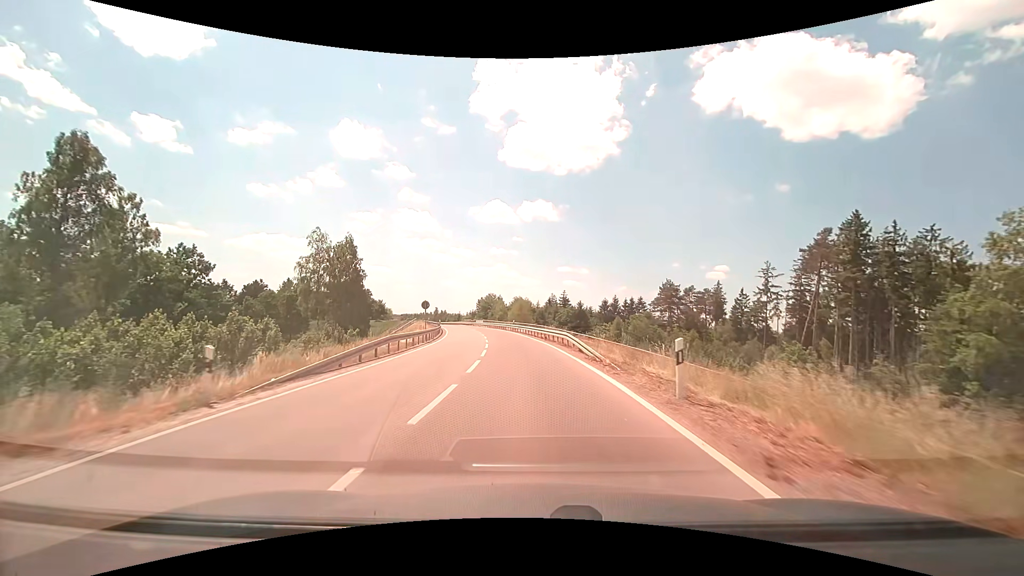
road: tertiary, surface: asphalt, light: Day
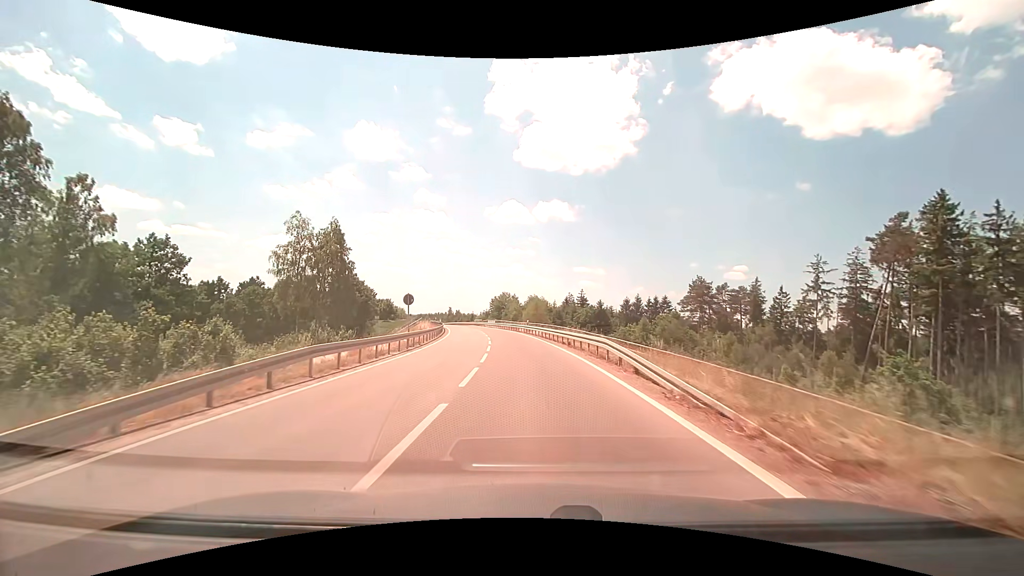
(-0.1, +9.1) m; -2°
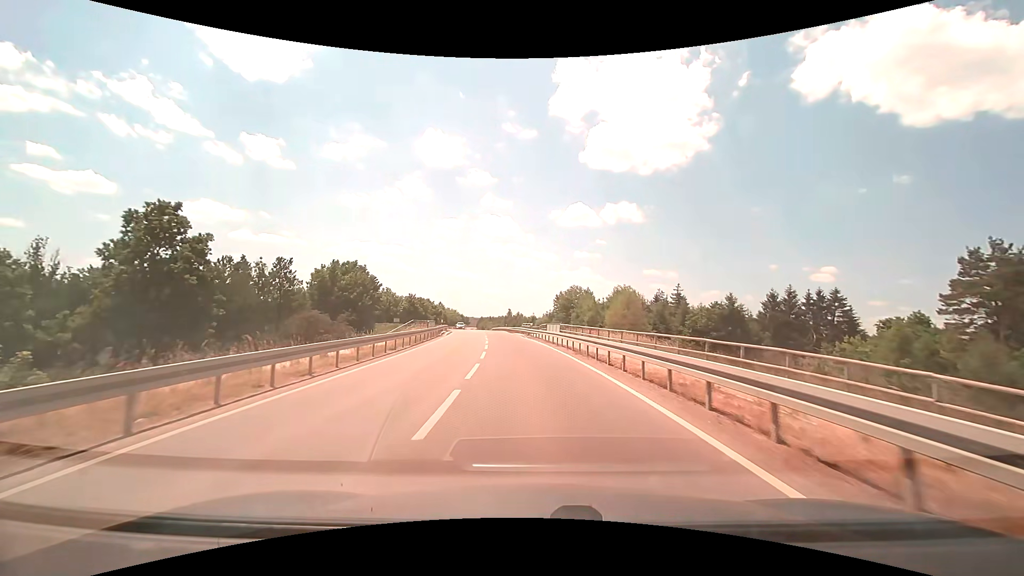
(-3.0, +46.7) m; -7°
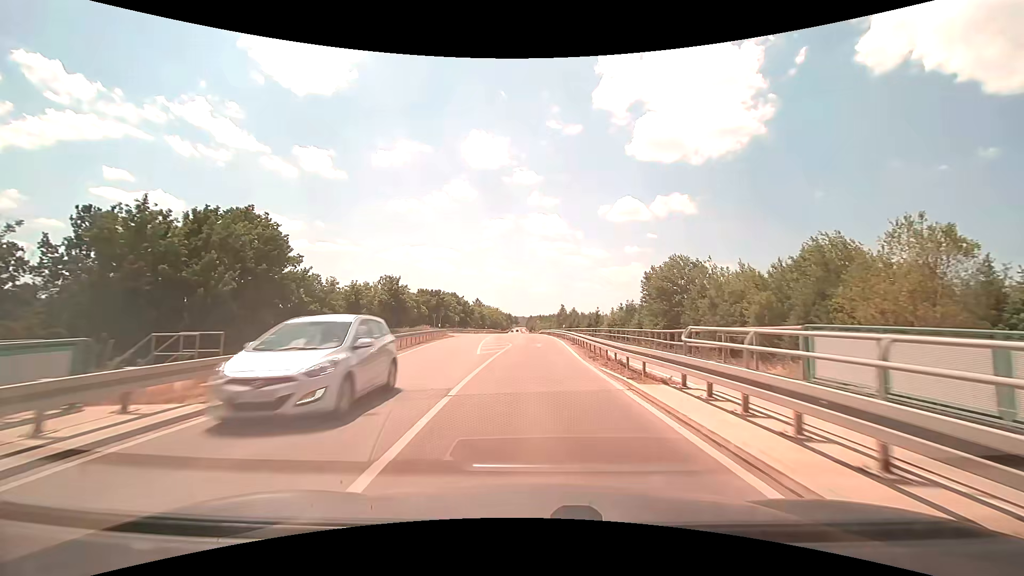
(-3.3, +48.1) m; -6°
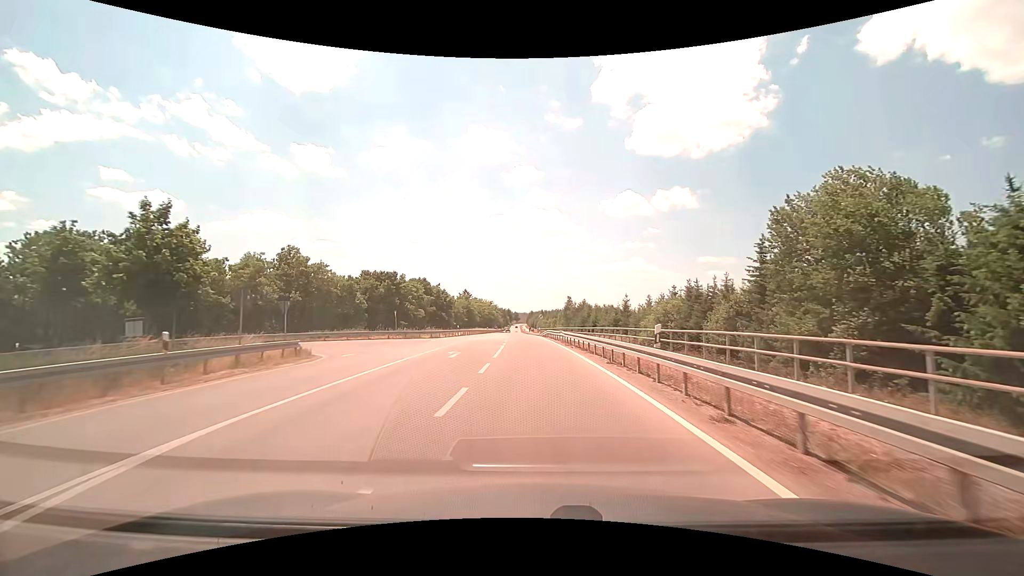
(+0.1, +38.4) m; 0°
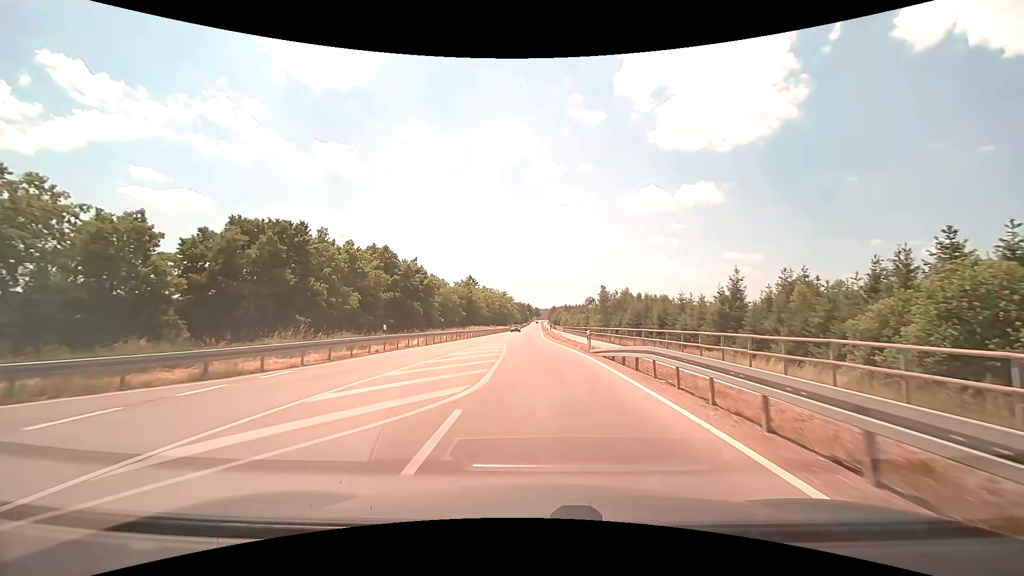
(-1.1, +39.0) m; -3°
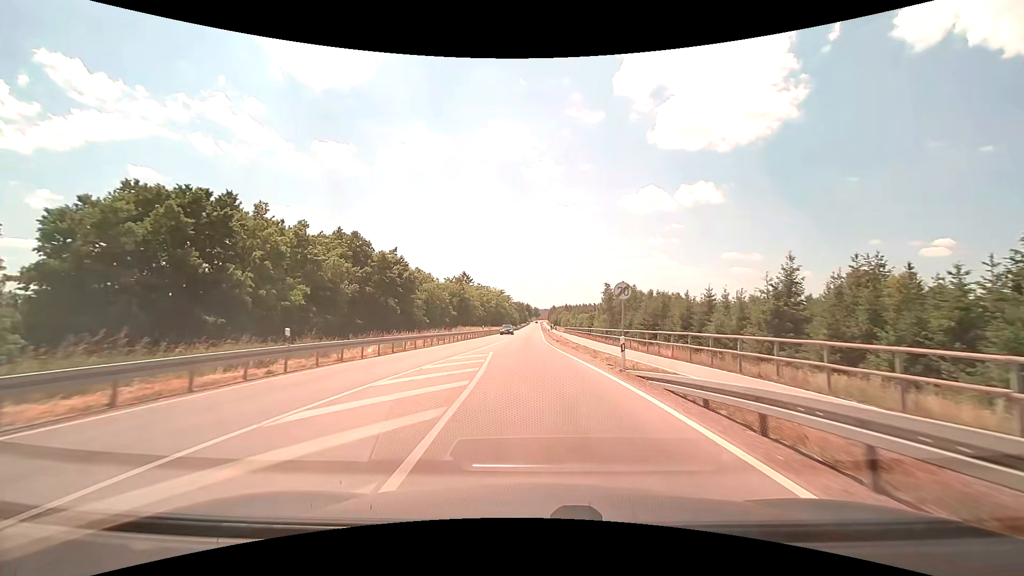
(0.0, +10.2) m; 0°
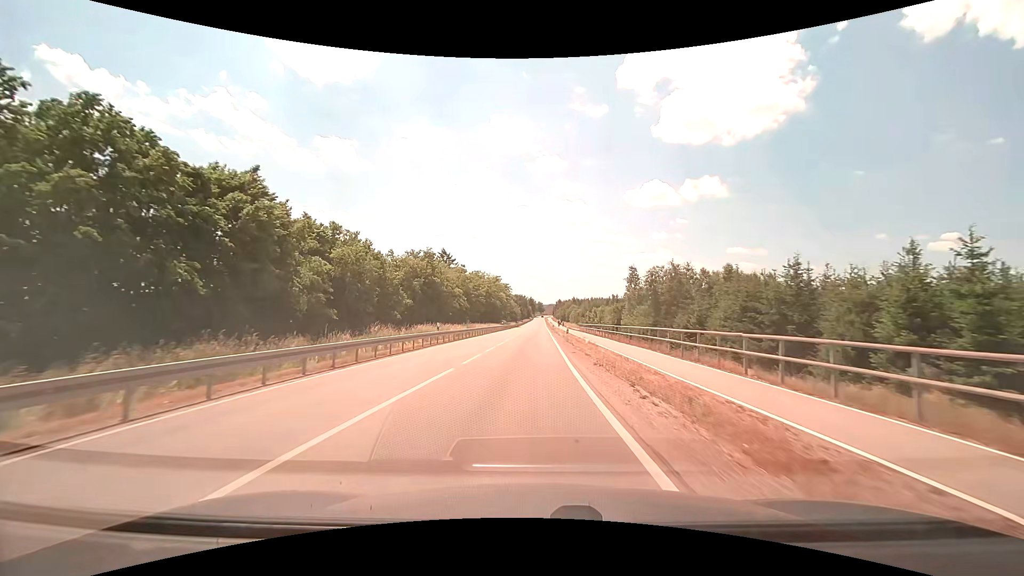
(0.0, +31.7) m; 0°
(0, +10) (0, +20) (0, +30) (0, +40) (0, +50) (0, +60) (0, +70) (+1, +80) (+1, +90) (+1, +100) m
